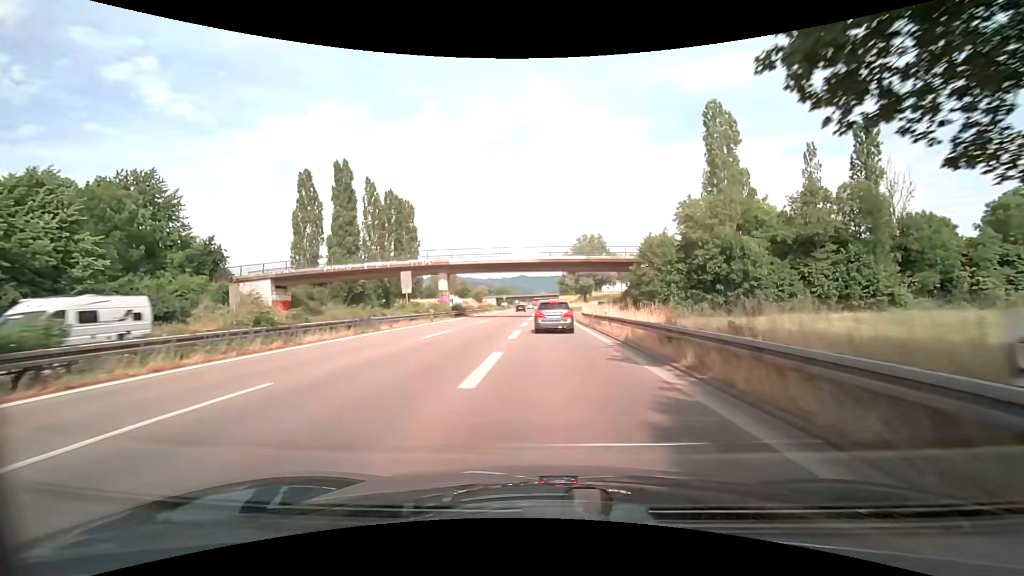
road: trunk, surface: asphalt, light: Day
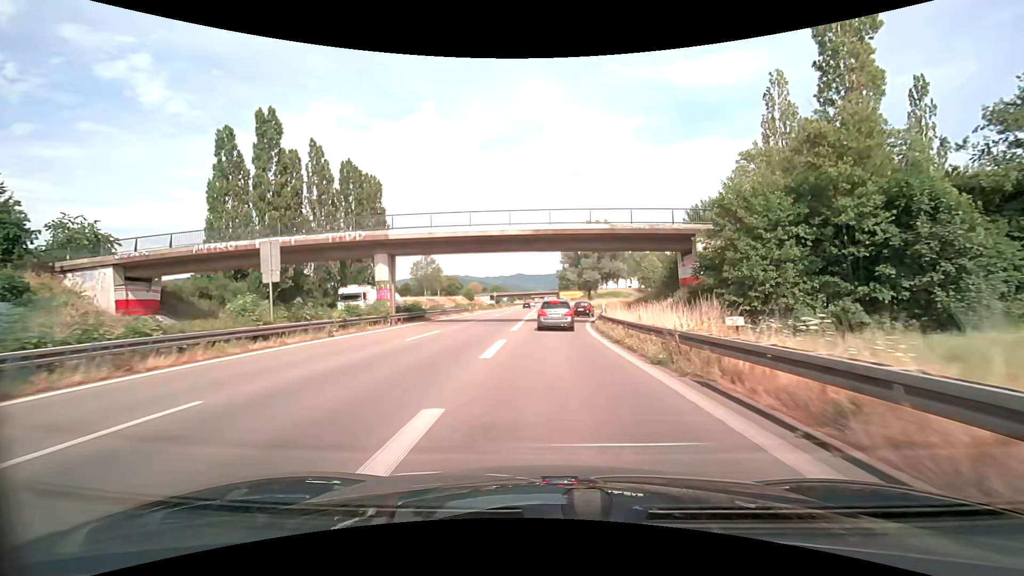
(0.0, +18.8) m; 0°
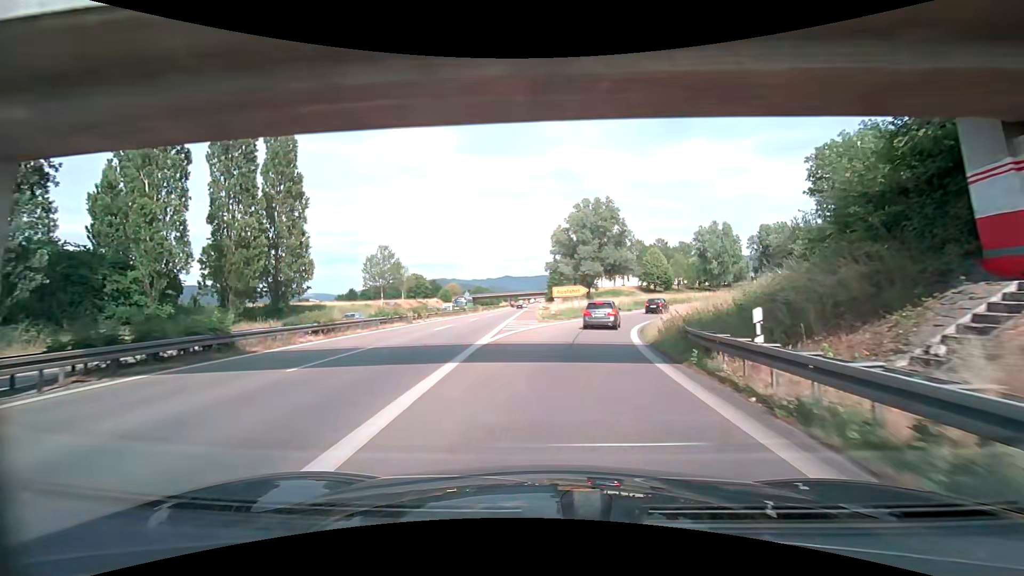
(+0.1, +24.5) m; +1°
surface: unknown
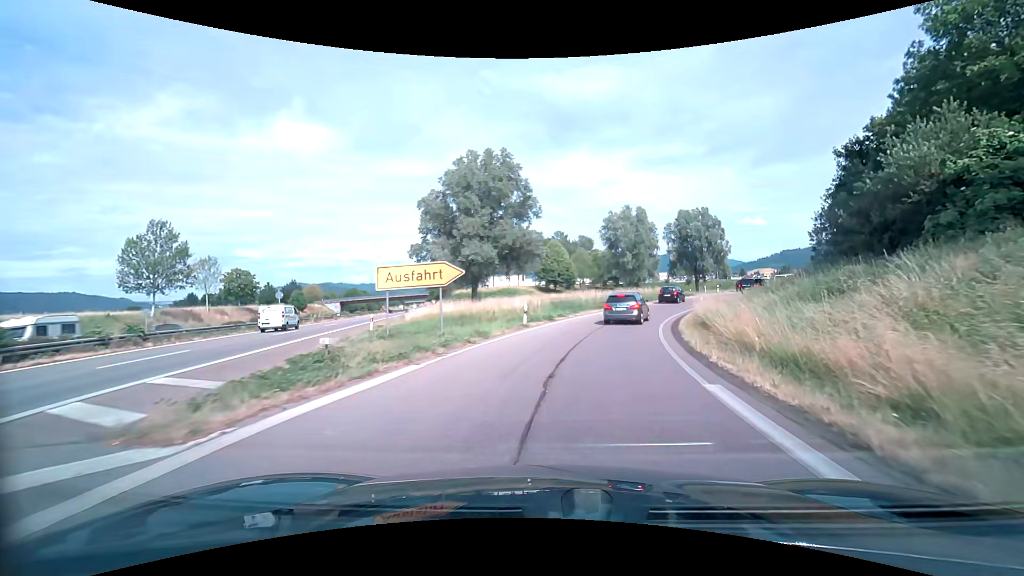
(+2.4, +29.3) m; +11°
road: trunk_link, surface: asphalt
